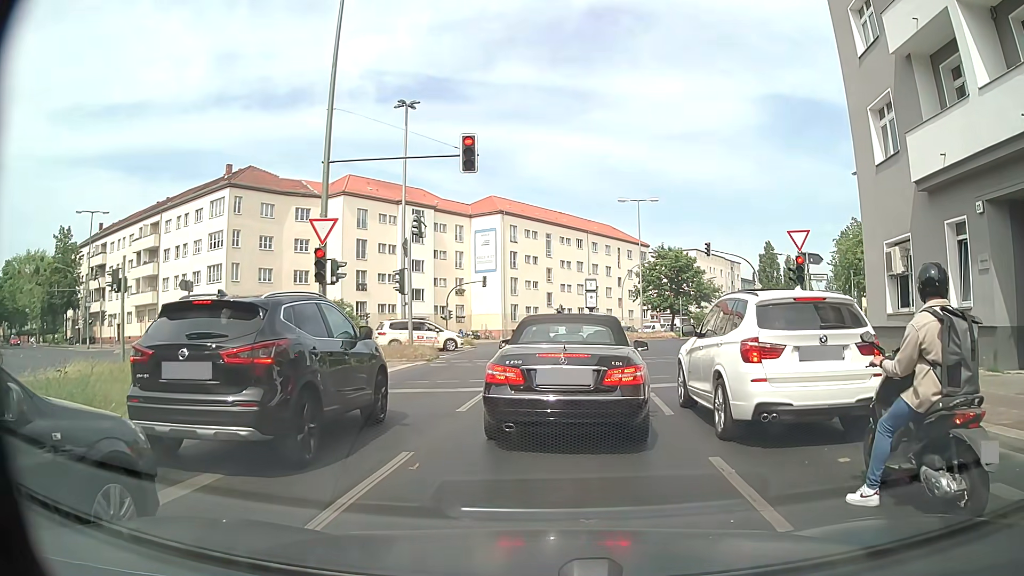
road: secondary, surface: asphalt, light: Day
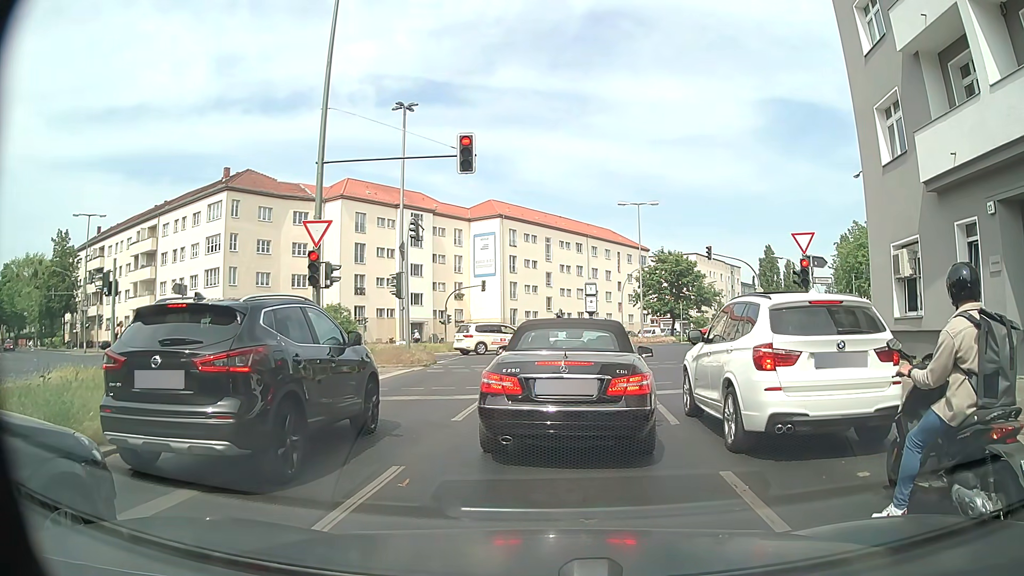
(0.0, +0.5) m; 0°
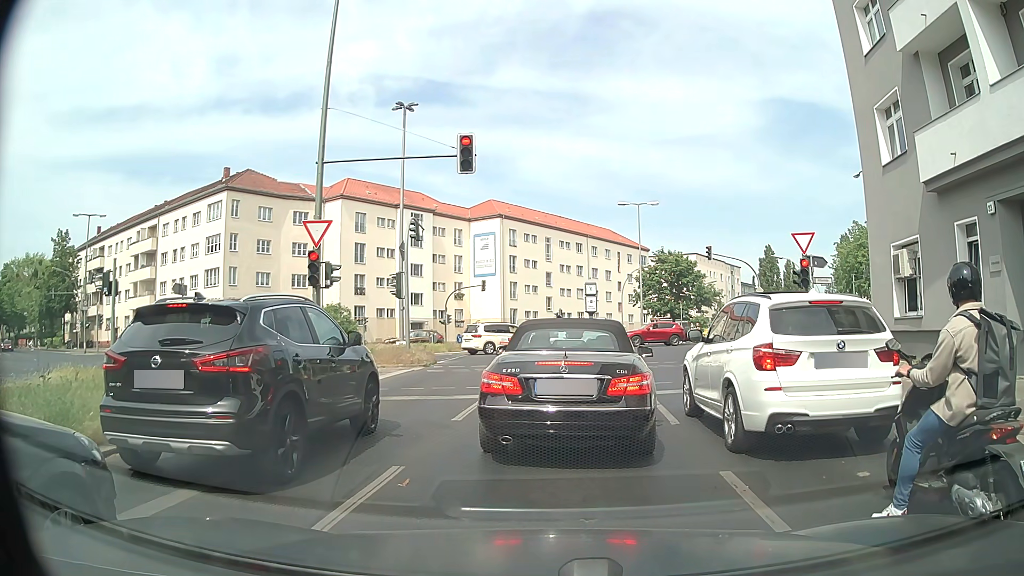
(0.0, 0.0) m; 0°
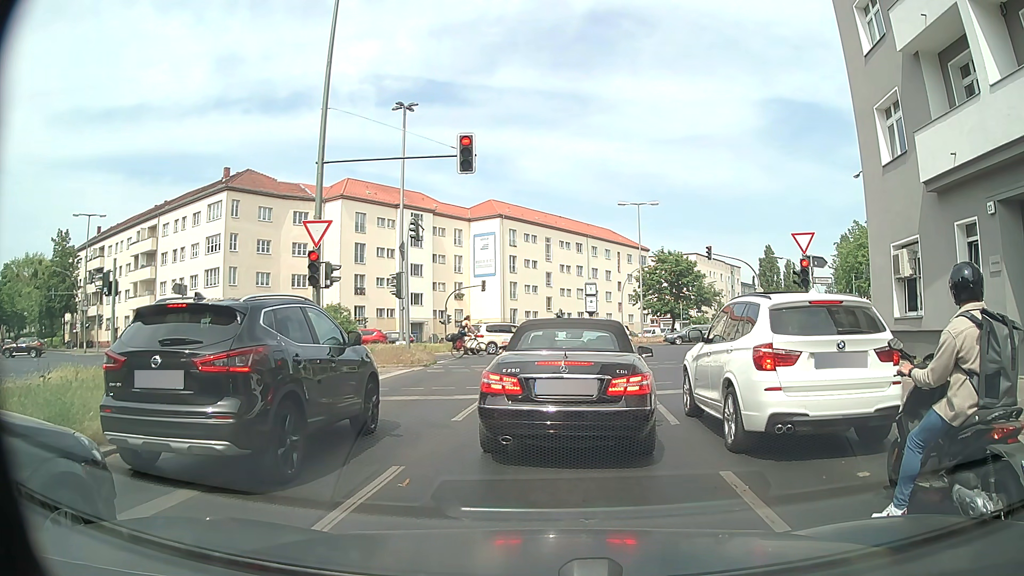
(0.0, 0.0) m; 0°
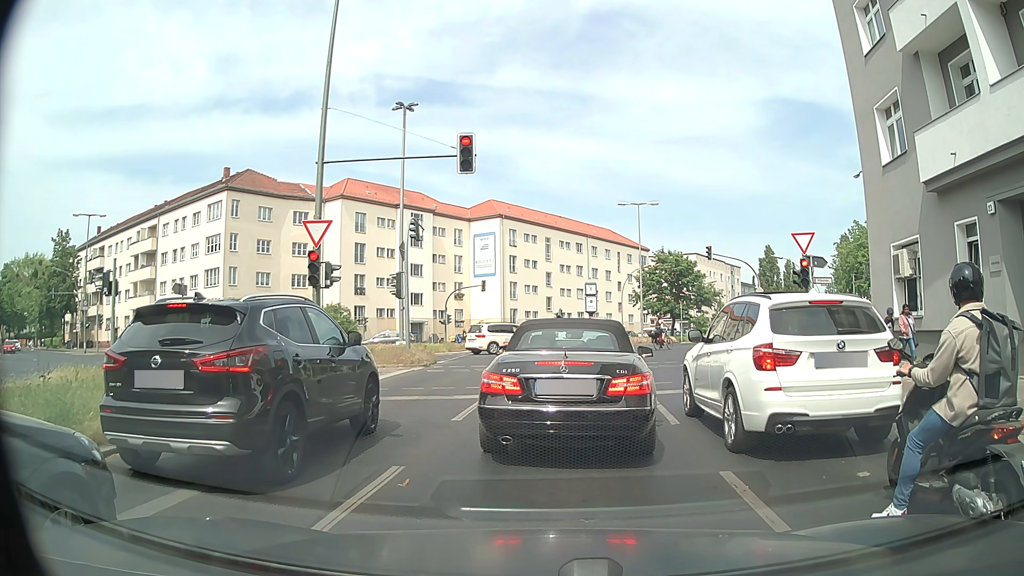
(0.0, 0.0) m; 0°
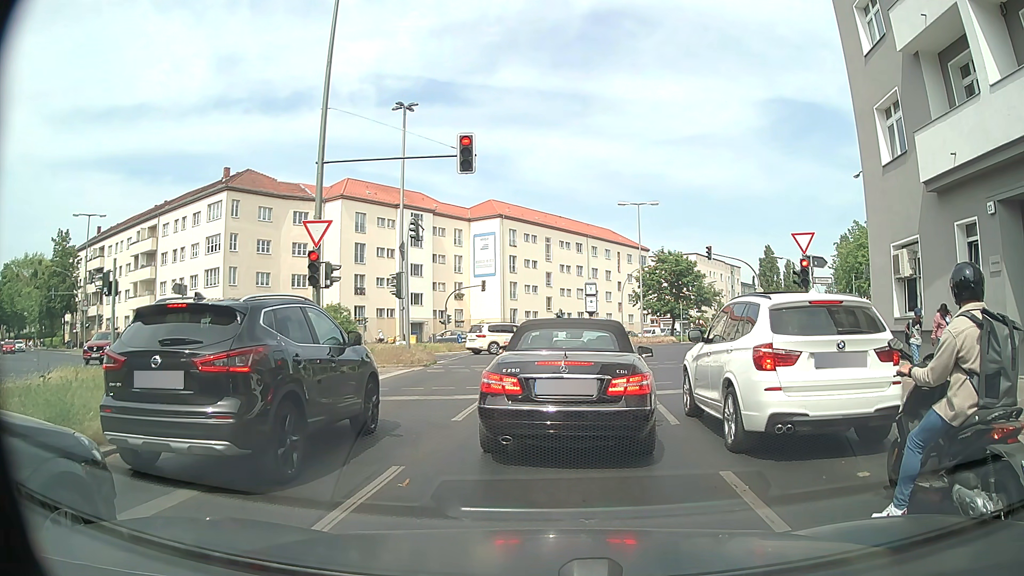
(0.0, 0.0) m; 0°
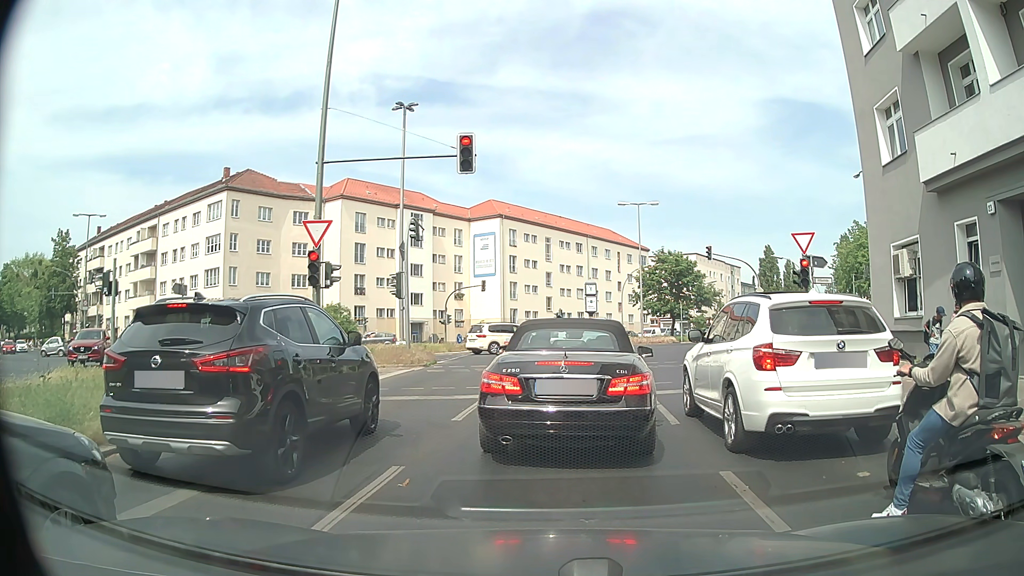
(0.0, 0.0) m; 0°
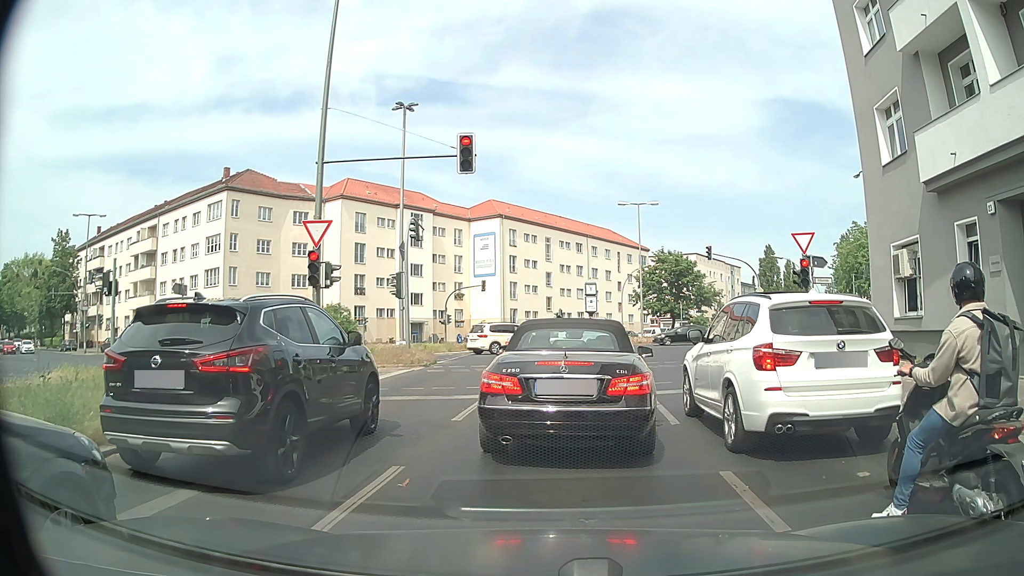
(0.0, 0.0) m; 0°
(0, +10) (0, +20) (+2, +30) (+4, +40) (+8, +49) (+12, +58) (+16, +67) (+21, +76) (+25, +85) (+30, +94) m
